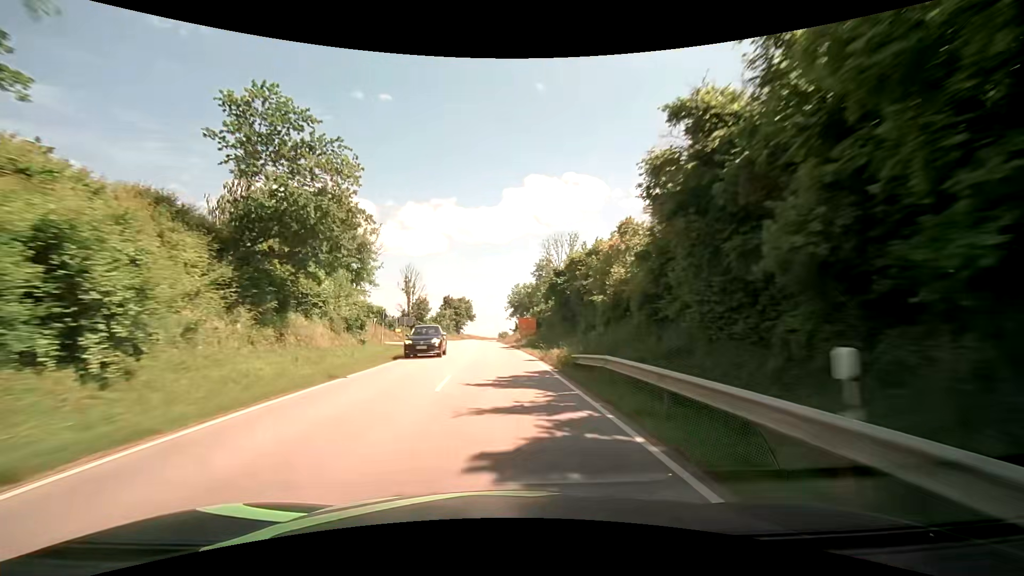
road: secondary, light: Day
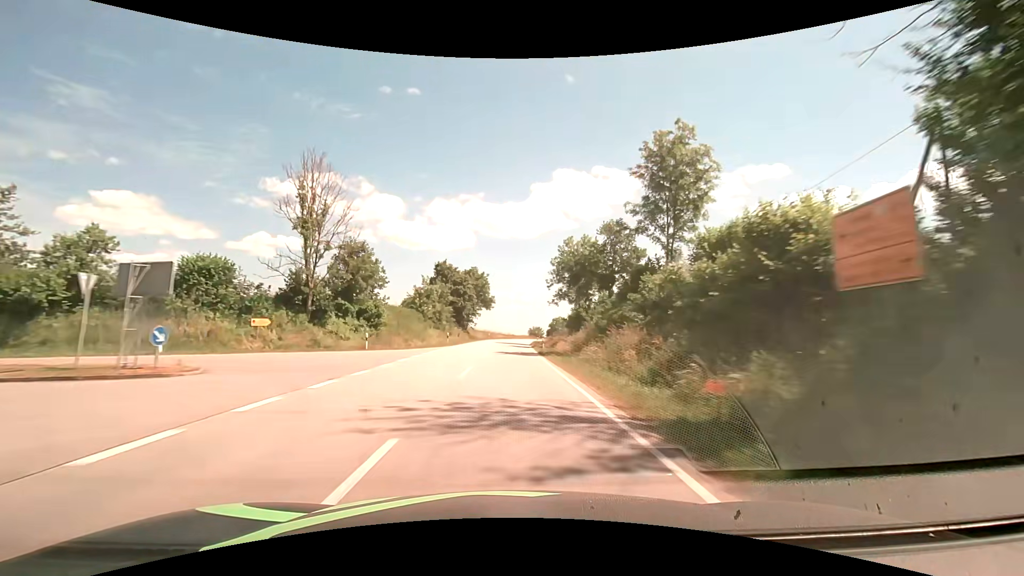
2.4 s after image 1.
(-2.1, +57.0) m; -3°
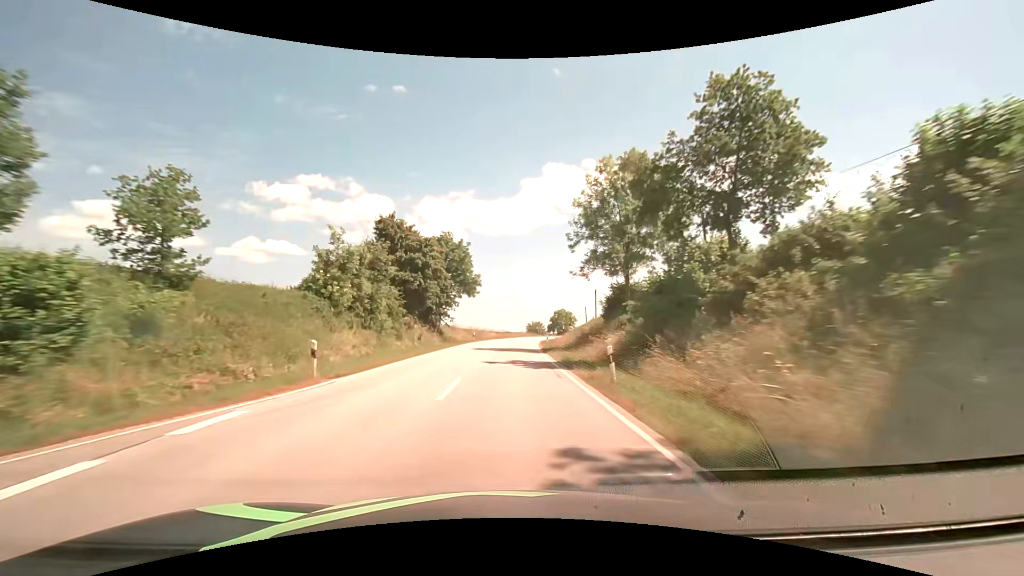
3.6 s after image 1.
(0.0, +28.6) m; 0°
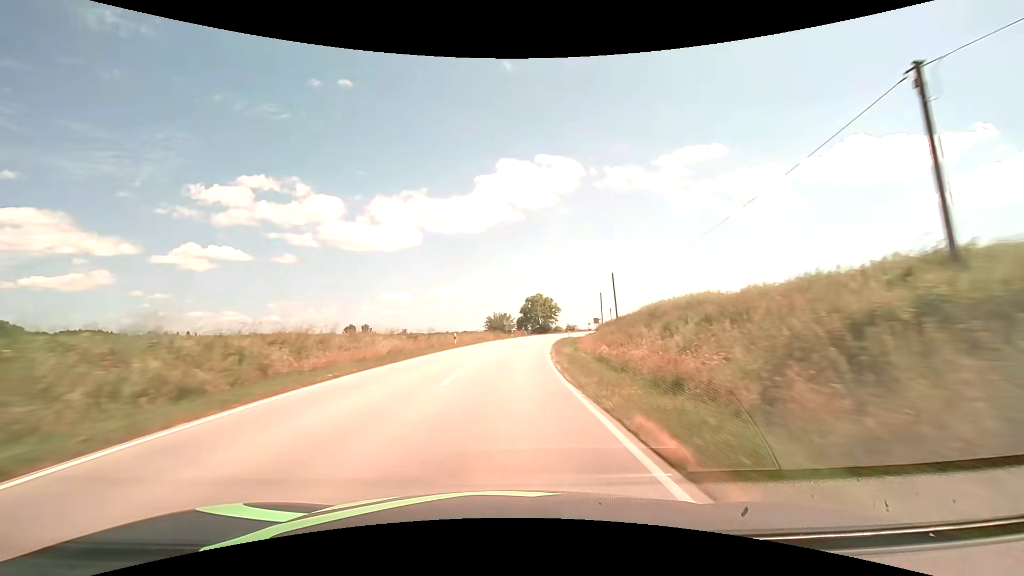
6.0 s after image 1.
(+2.0, +57.2) m; +5°
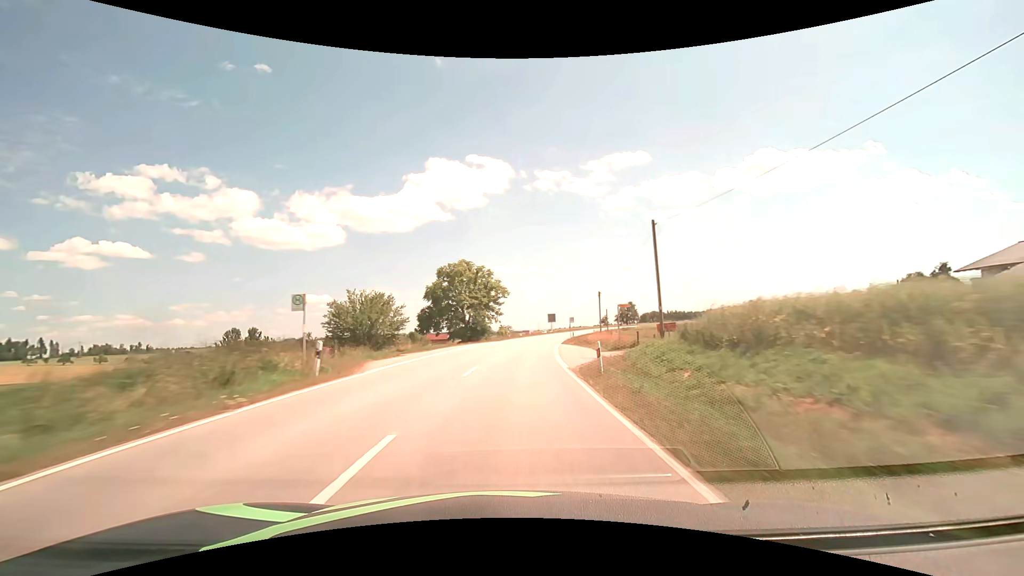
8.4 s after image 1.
(+3.9, +57.0) m; +8°
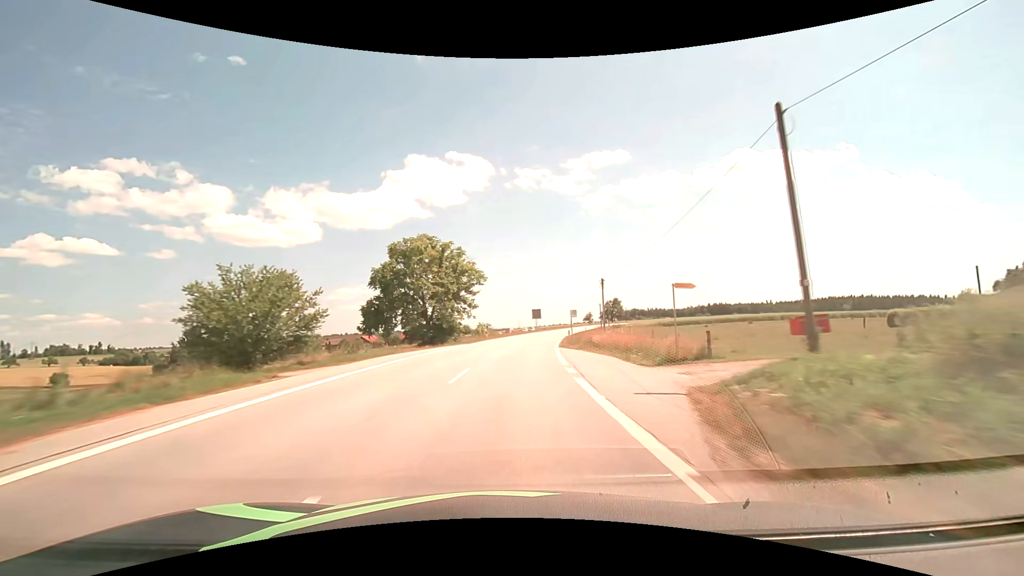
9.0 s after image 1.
(+0.3, +14.3) m; +2°
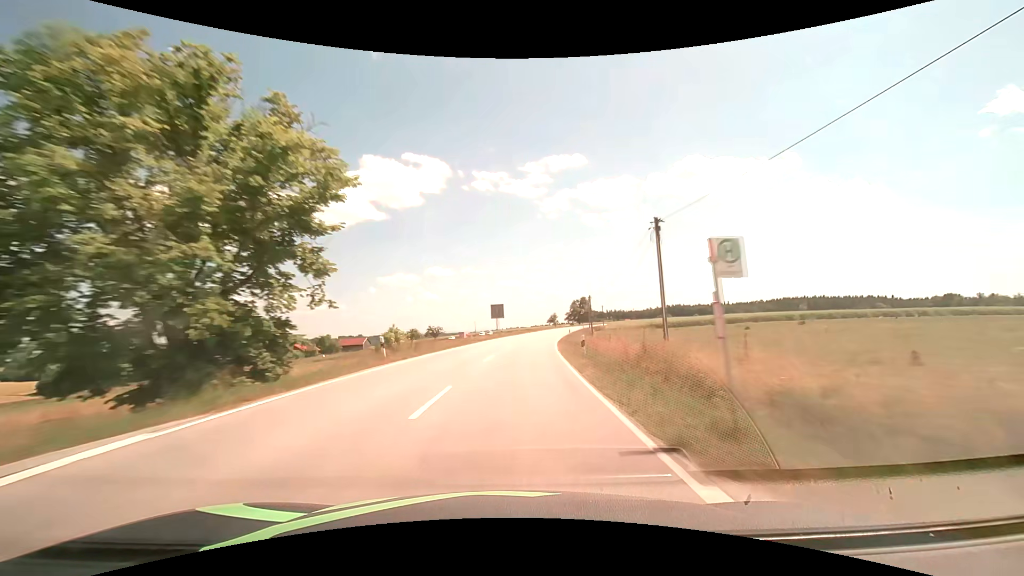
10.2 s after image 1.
(+1.2, +28.5) m; +5°
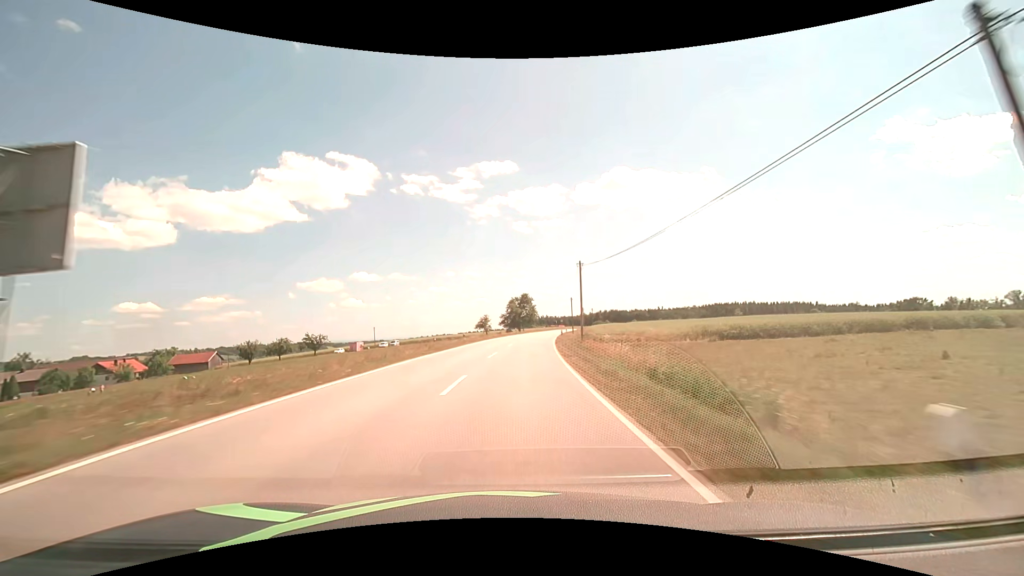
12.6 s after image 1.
(+4.5, +56.6) m; +8°
(0, +10) (0, +20) (+1, +30) (+2, +40) (+3, +50) (+4, +60) (+5, +70) (+7, +80) (+9, +89) (+11, +99) m
